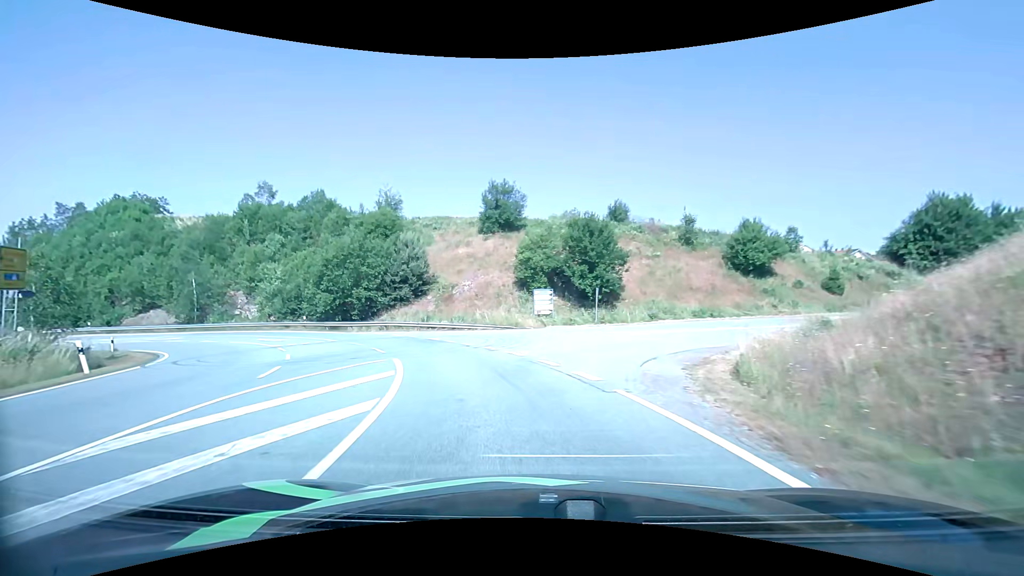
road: primary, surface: asphalt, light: Day
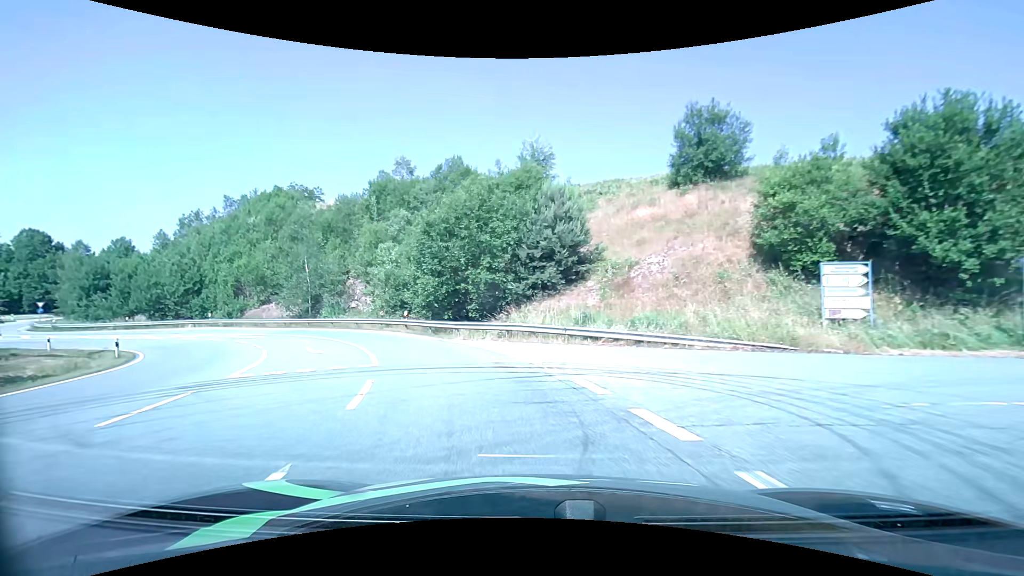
(-3.0, +18.5) m; -19°
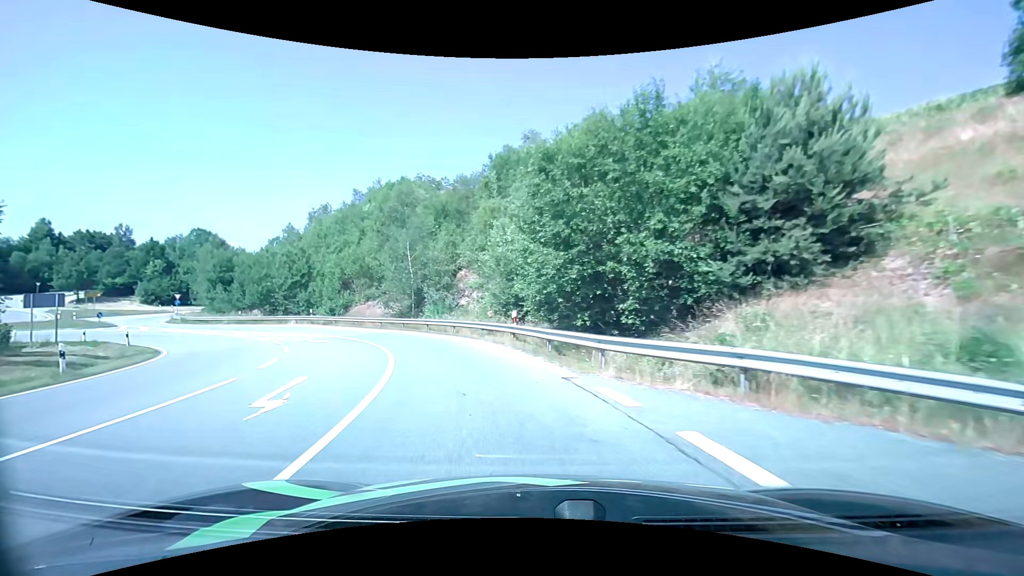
(-1.7, +12.6) m; -16°
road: primary_link
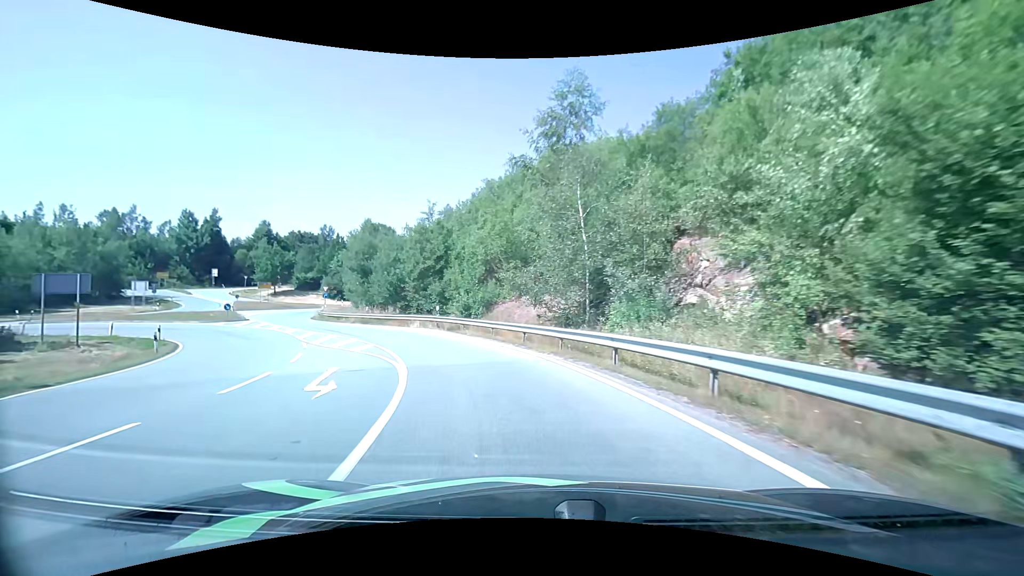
(-3.5, +18.5) m; -20°
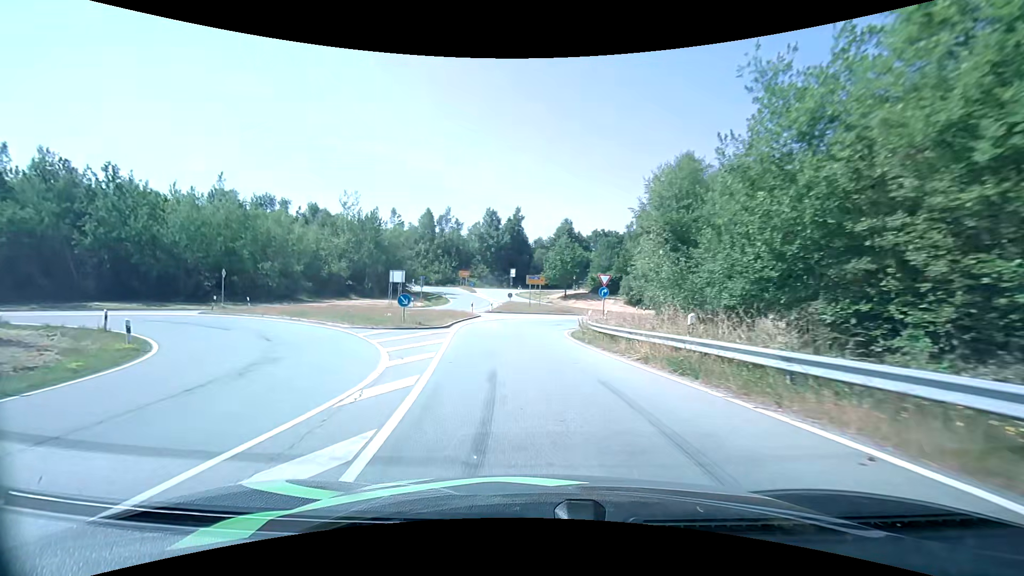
(-9.0, +27.5) m; -36°
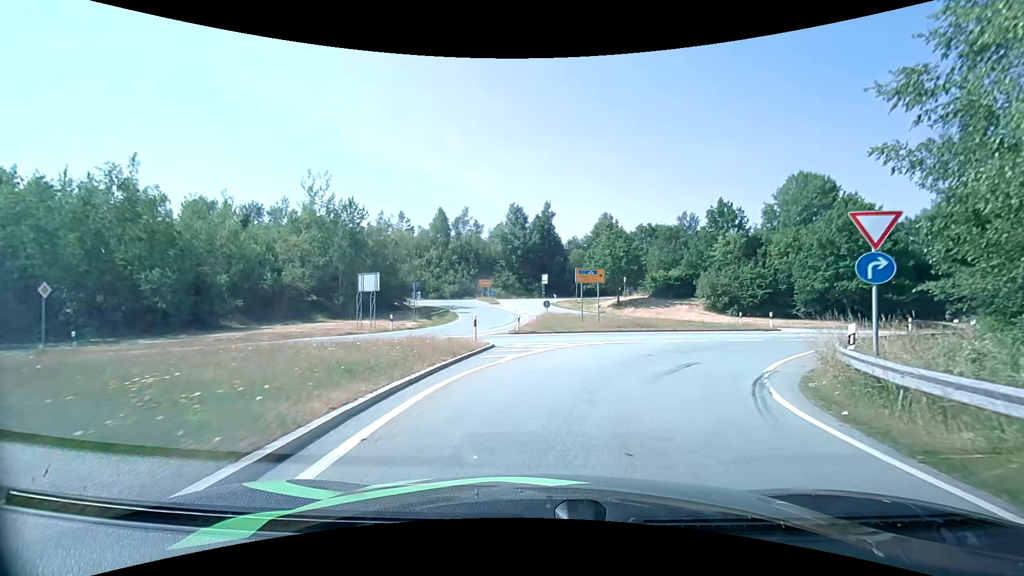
(-1.4, +20.0) m; -2°
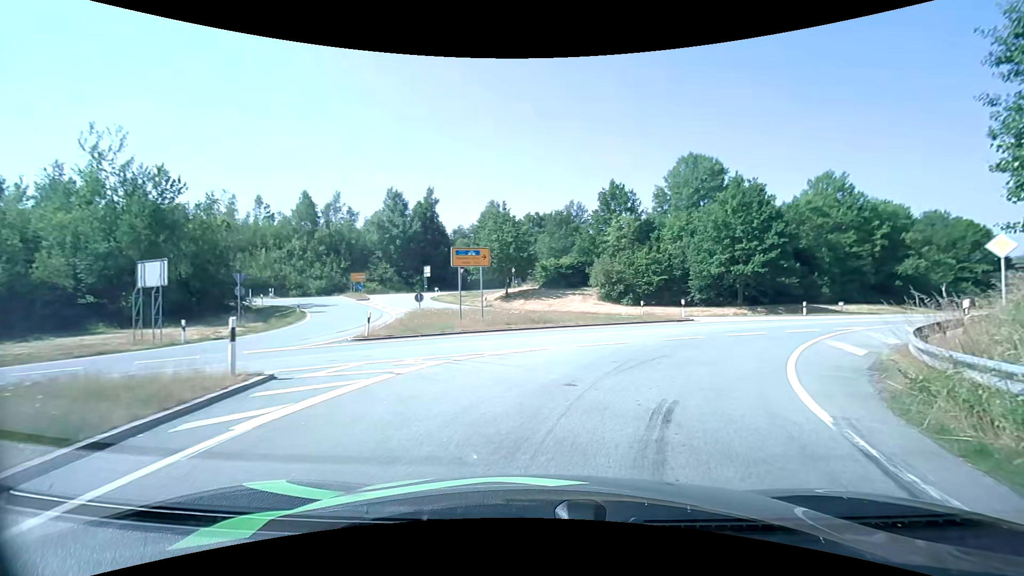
(+0.7, +7.7) m; +12°
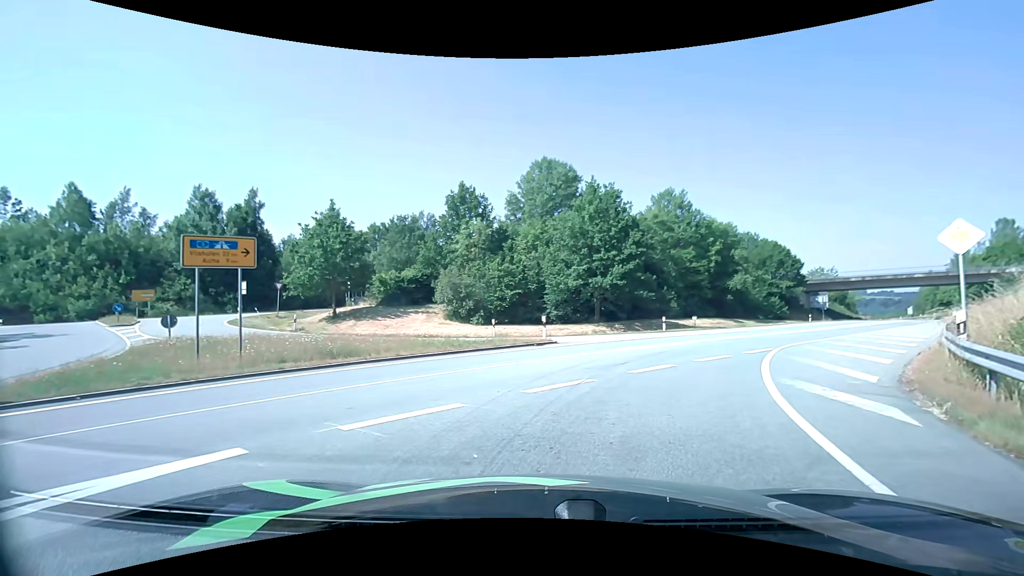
(+1.1, +7.6) m; +17°
(+2, +10) (+6, +19) (+12, +27) (+18, +35) (+25, +42) (+31, +50) (+37, +58) (+43, +66) (+49, +74) (+55, +82) m
